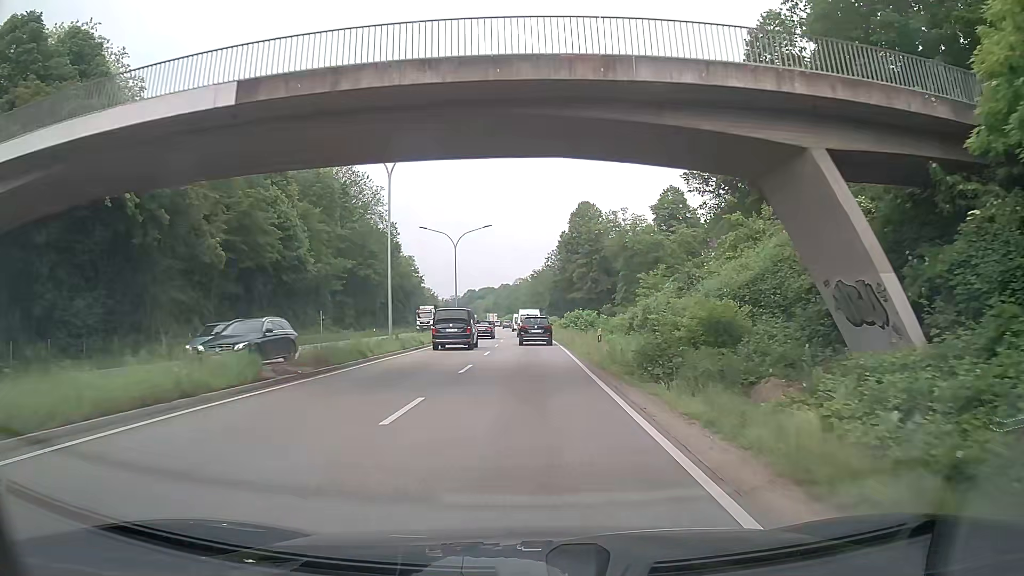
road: trunk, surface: asphalt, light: Day
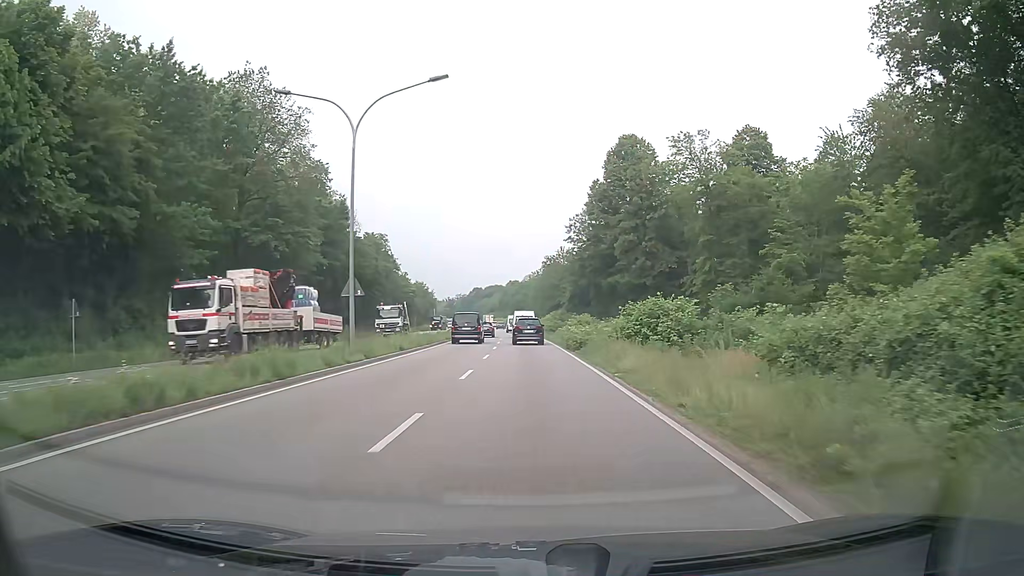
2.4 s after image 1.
(-0.2, +38.2) m; -1°
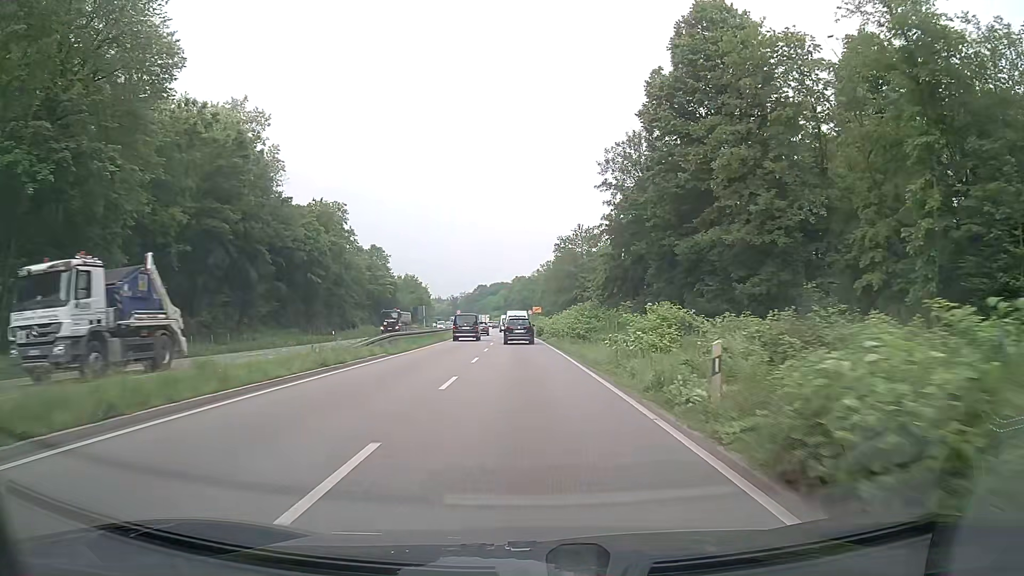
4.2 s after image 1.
(0.0, +29.8) m; 0°
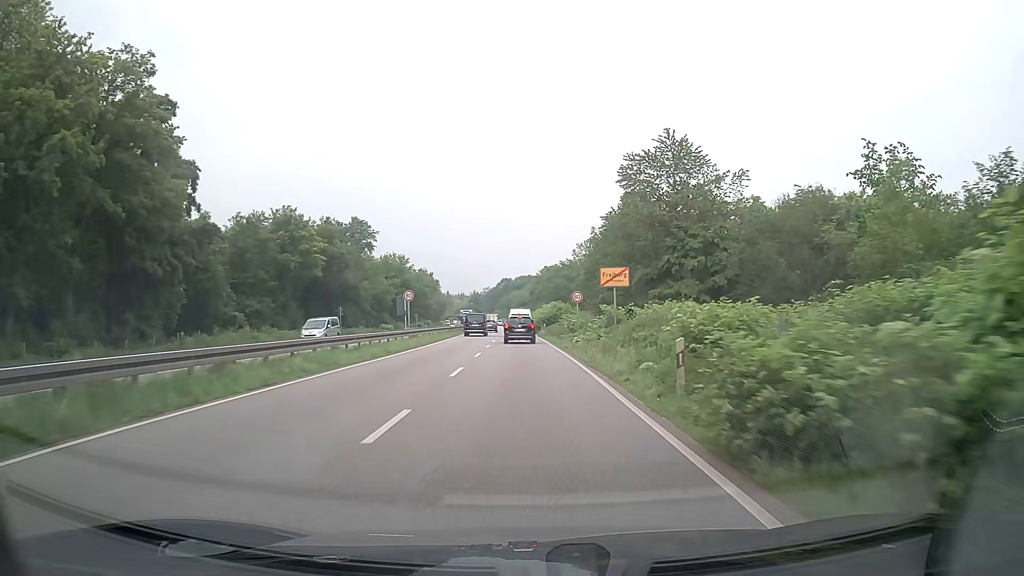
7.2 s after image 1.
(-1.0, +51.4) m; -2°
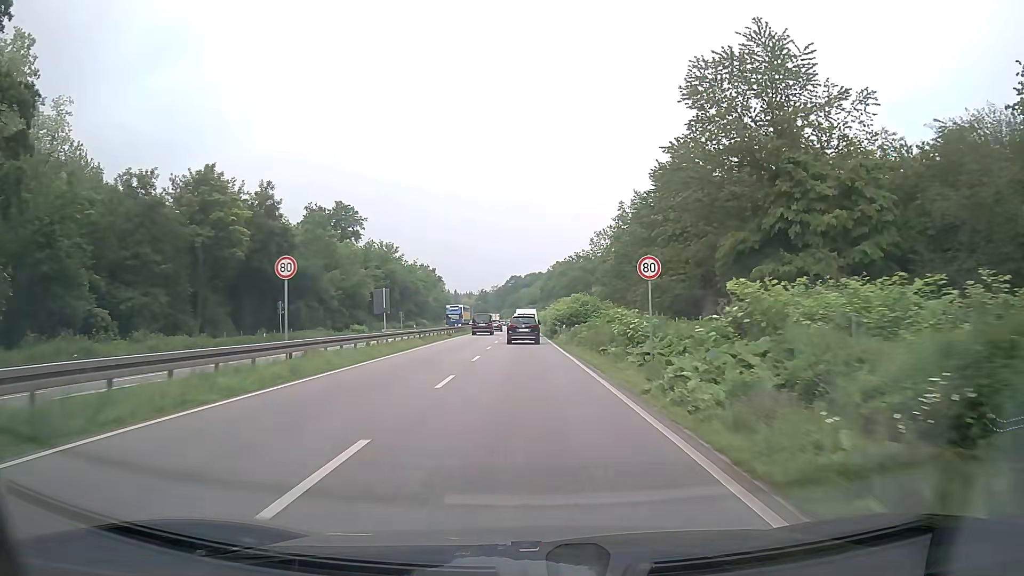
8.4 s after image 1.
(-0.1, +20.7) m; -1°
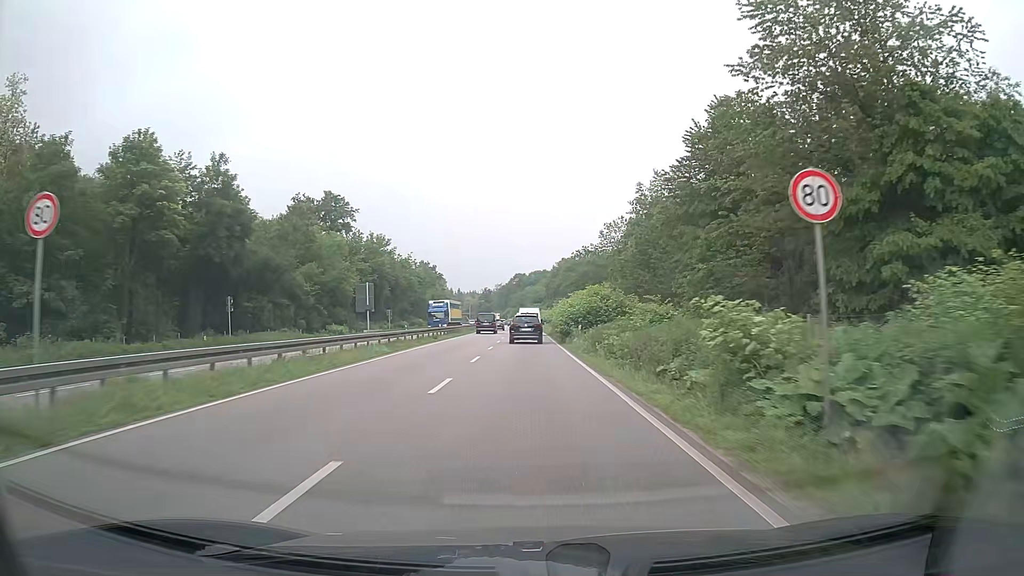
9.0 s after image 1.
(-0.1, +10.2) m; 0°
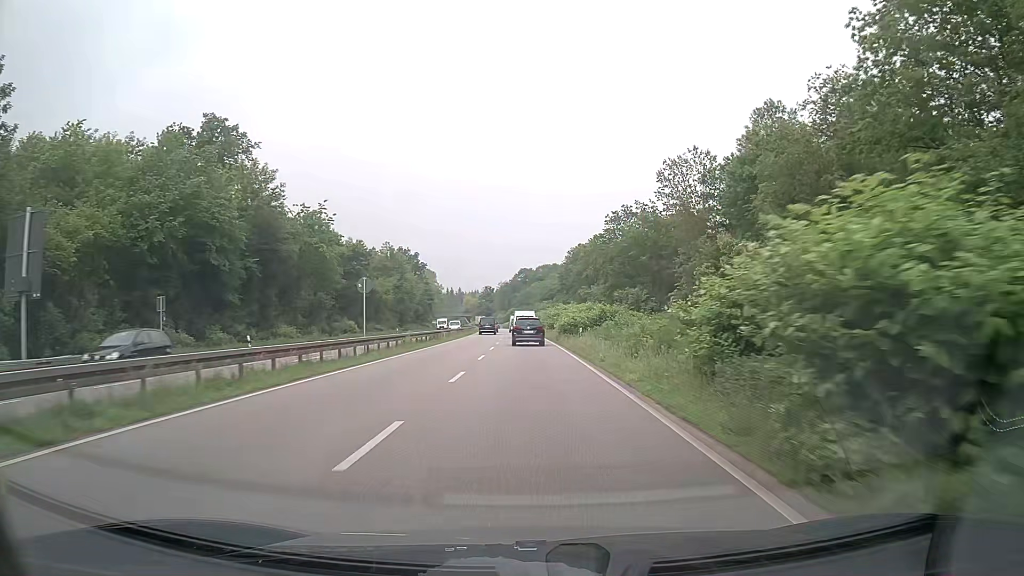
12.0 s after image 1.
(-0.5, +51.6) m; -1°
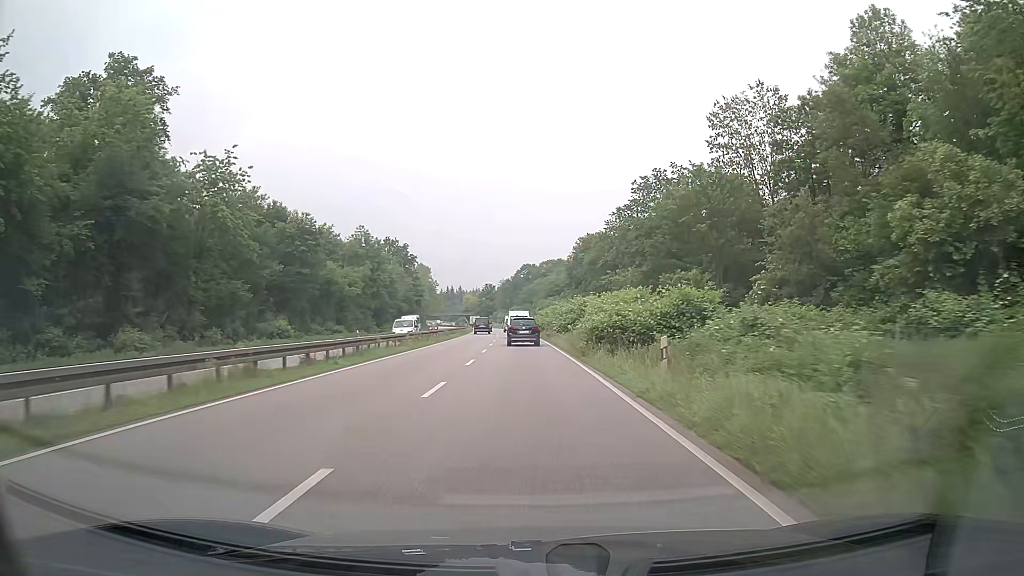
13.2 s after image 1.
(0.0, +21.1) m; -1°
(0, +10) (0, +20) (0, +30) (0, +40) (-1, +50) (-1, +60) (-1, +70) (-2, +80) (-2, +90) (-3, +100) m
